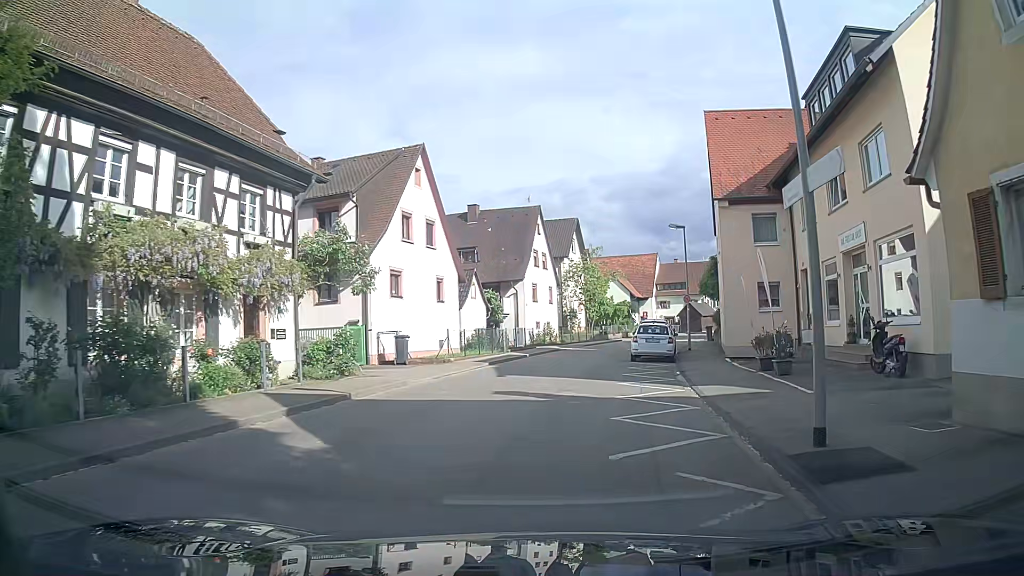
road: tertiary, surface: asphalt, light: Day
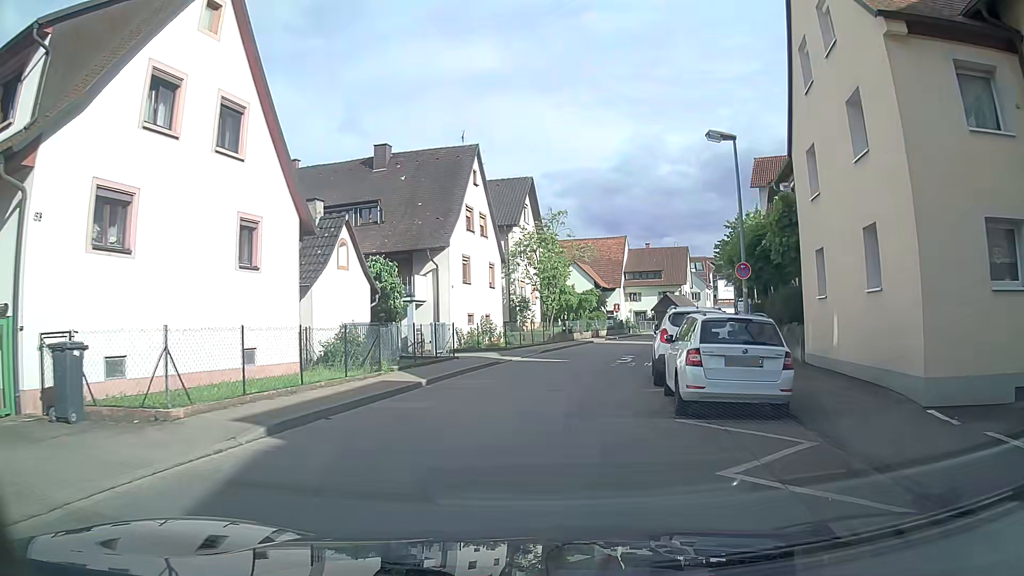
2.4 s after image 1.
(+0.6, +16.3) m; +4°
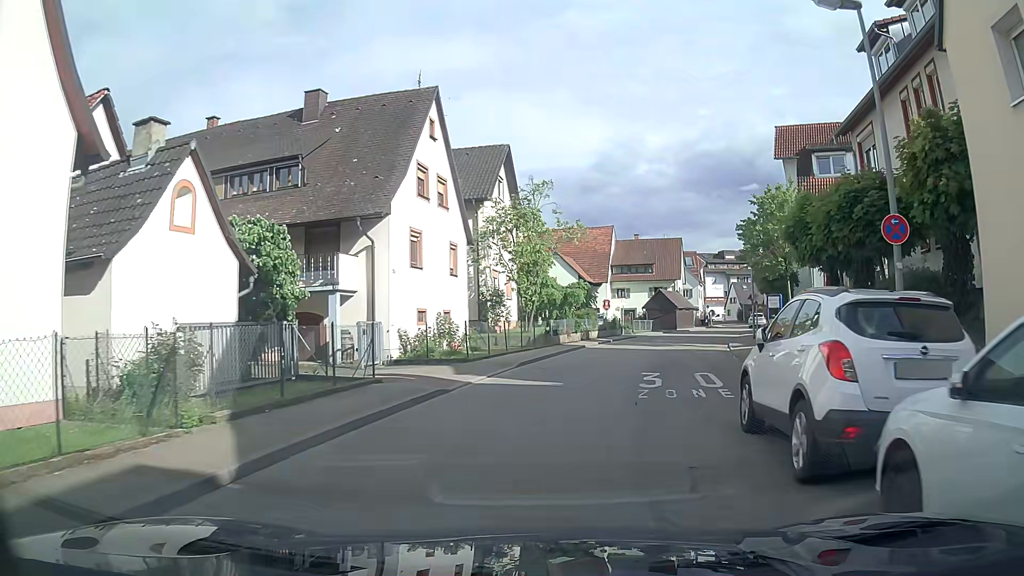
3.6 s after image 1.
(0.0, +8.6) m; +2°
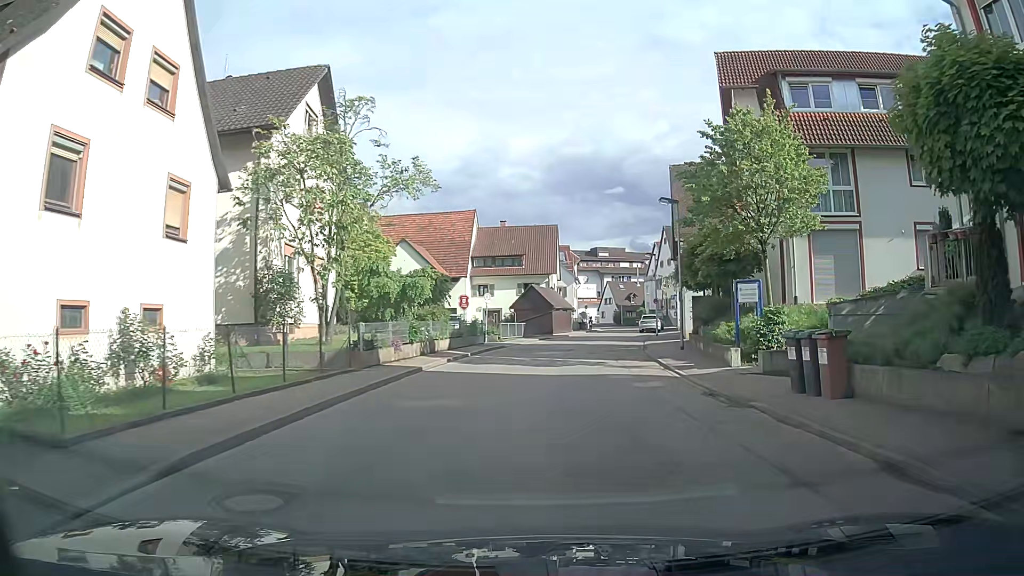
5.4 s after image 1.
(+1.2, +13.0) m; +11°
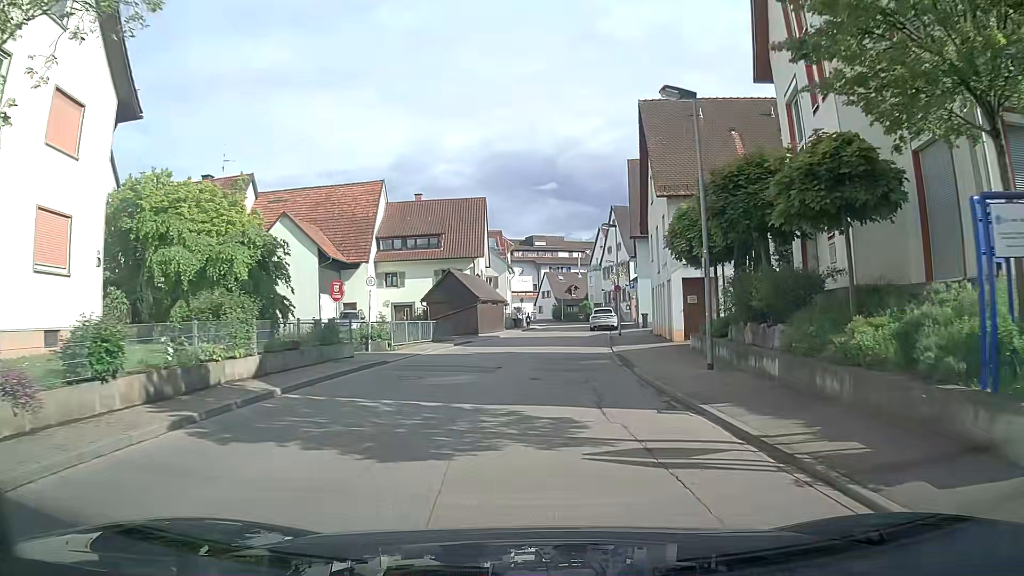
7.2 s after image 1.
(+0.8, +13.3) m; +5°
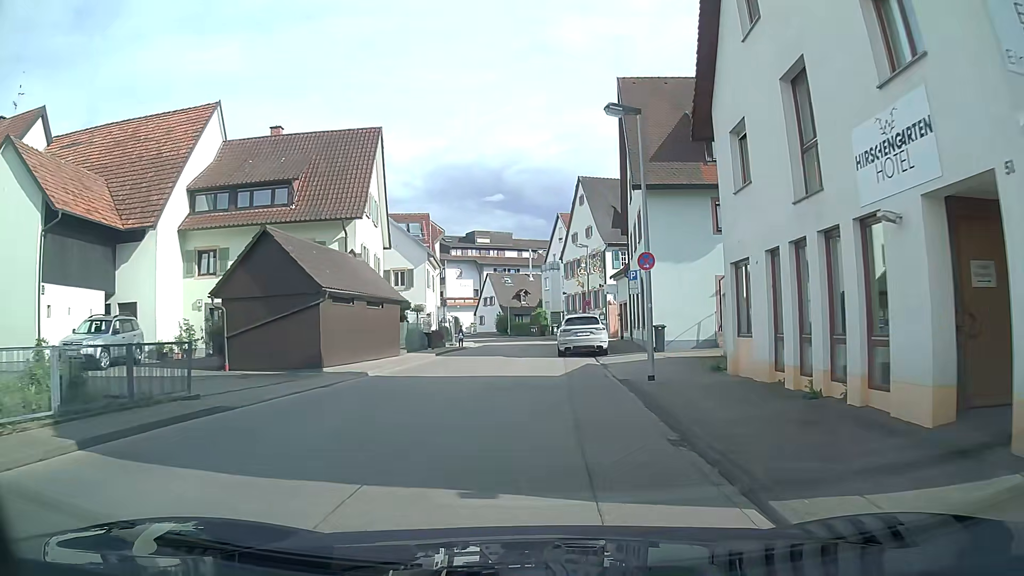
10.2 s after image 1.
(+1.3, +22.2) m; +5°
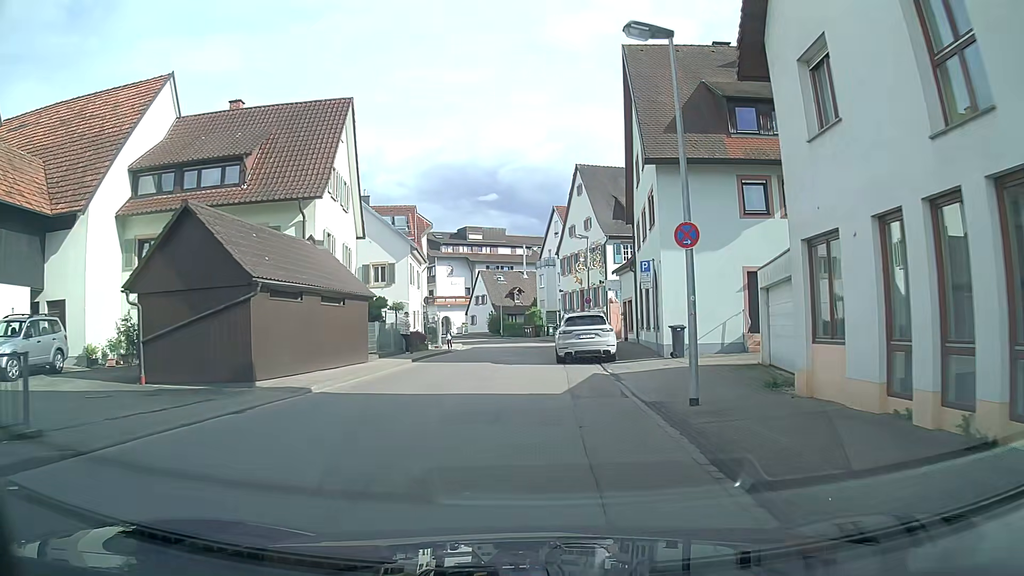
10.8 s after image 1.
(0.0, +4.4) m; 0°
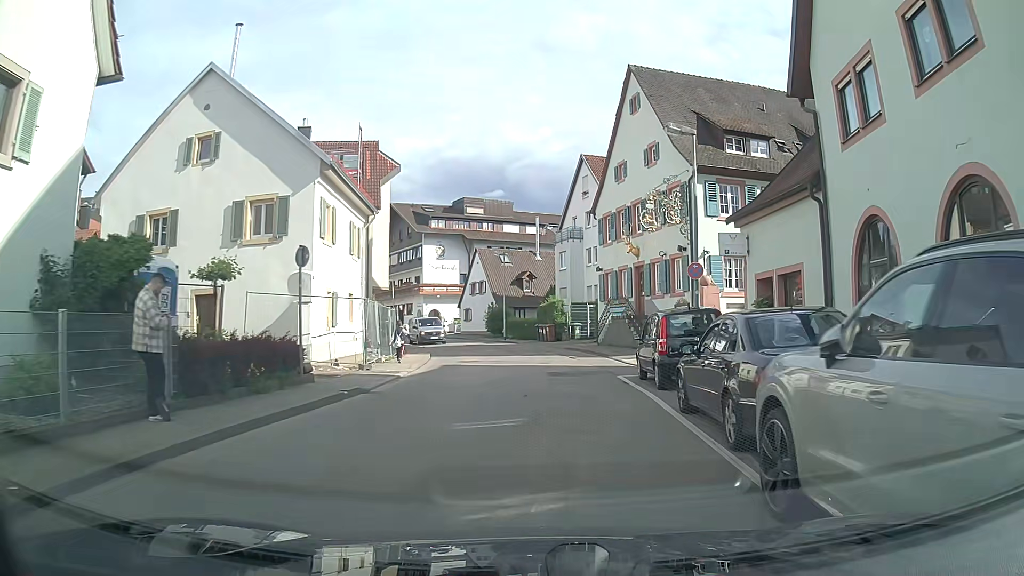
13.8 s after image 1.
(-0.4, +21.2) m; 0°
